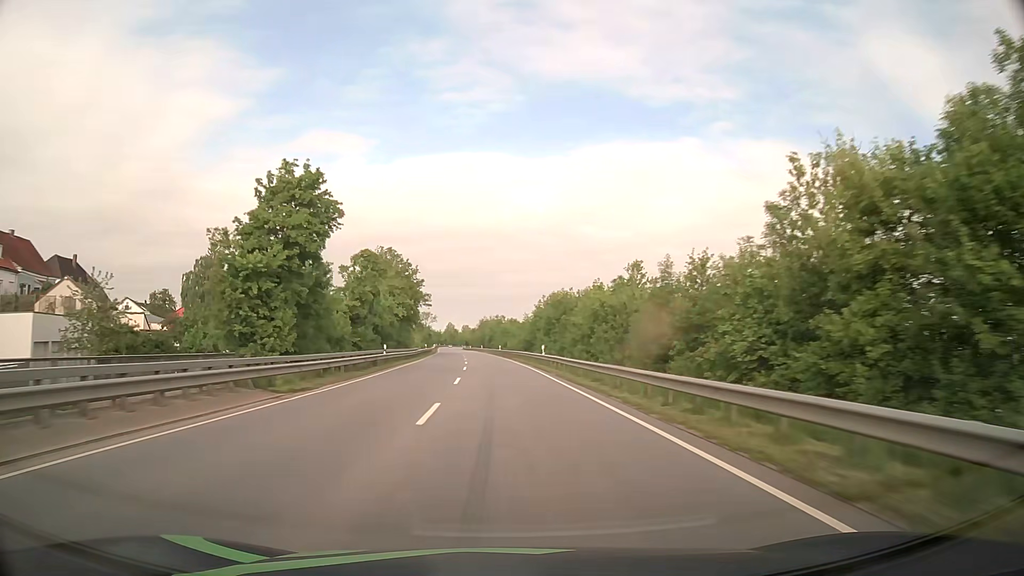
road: primary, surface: asphalt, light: Day
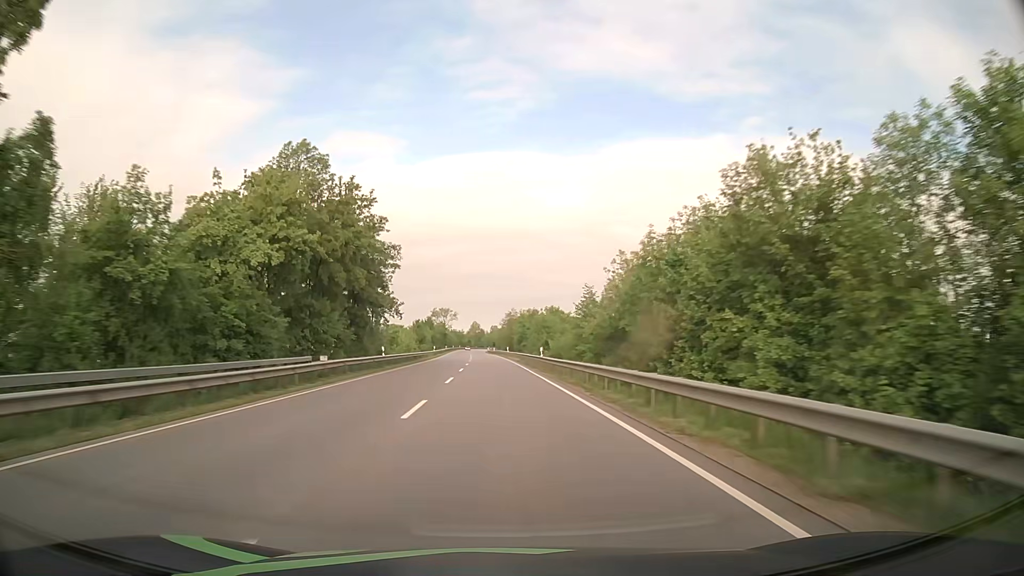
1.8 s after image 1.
(-1.2, +48.1) m; -3°
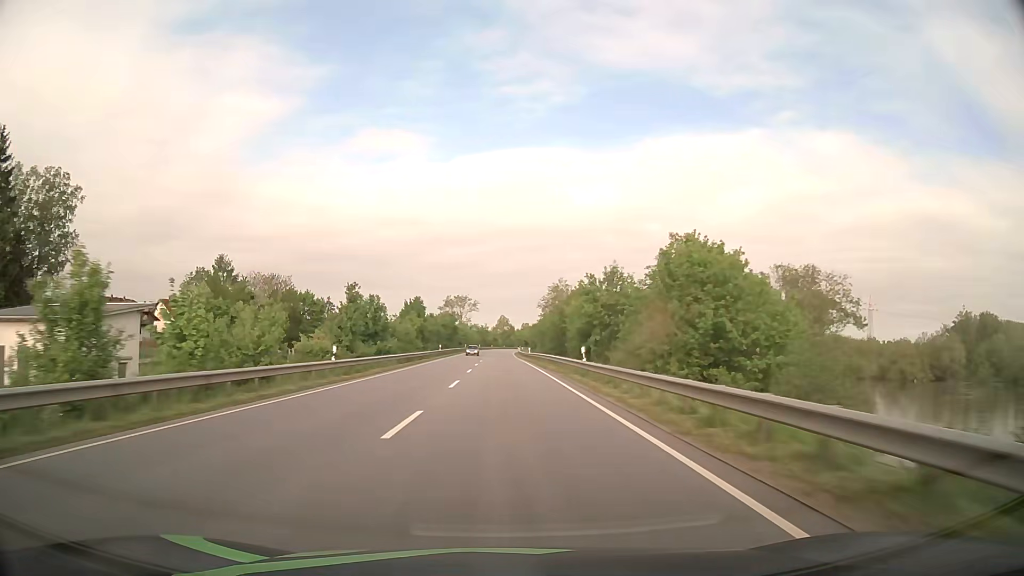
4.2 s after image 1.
(-1.5, +64.1) m; -3°
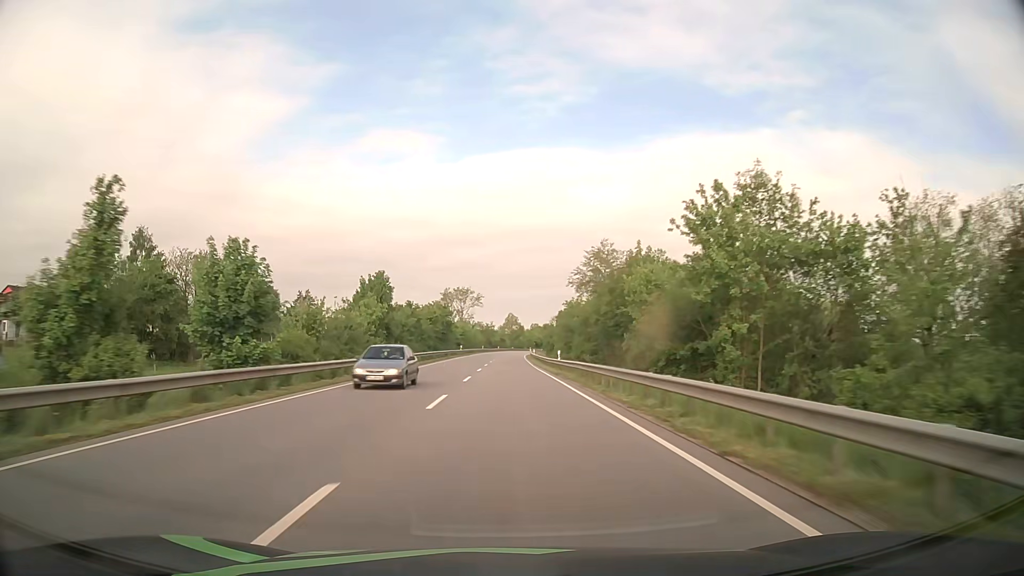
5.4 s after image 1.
(-0.2, +32.1) m; -1°
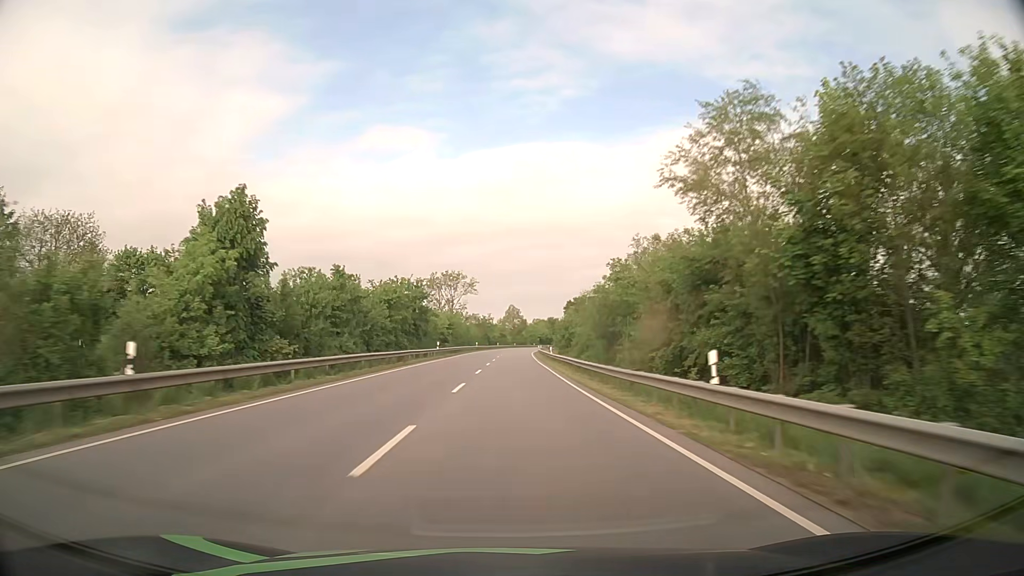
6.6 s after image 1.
(-0.1, +32.1) m; 0°
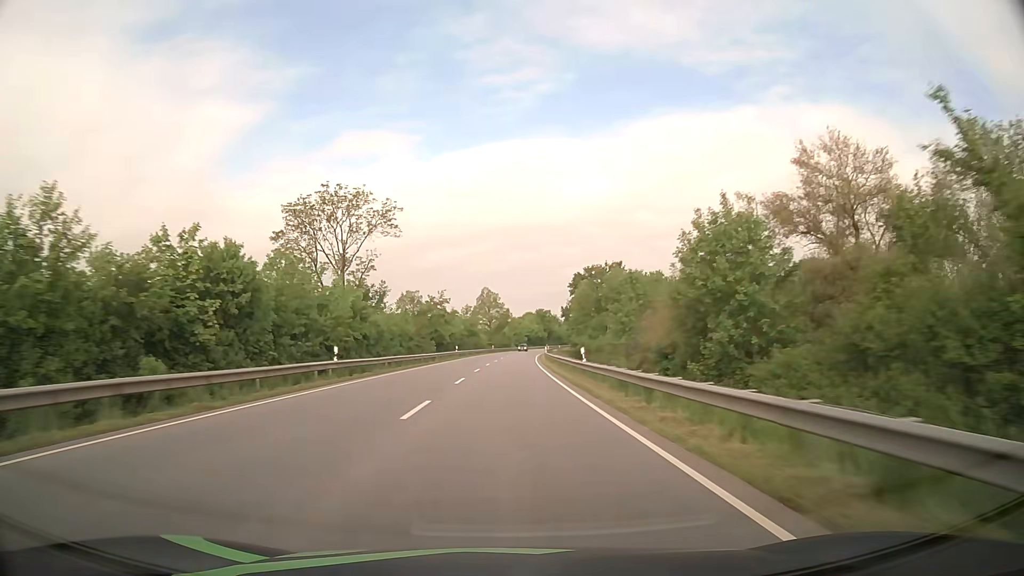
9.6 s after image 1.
(+1.3, +80.3) m; +2°
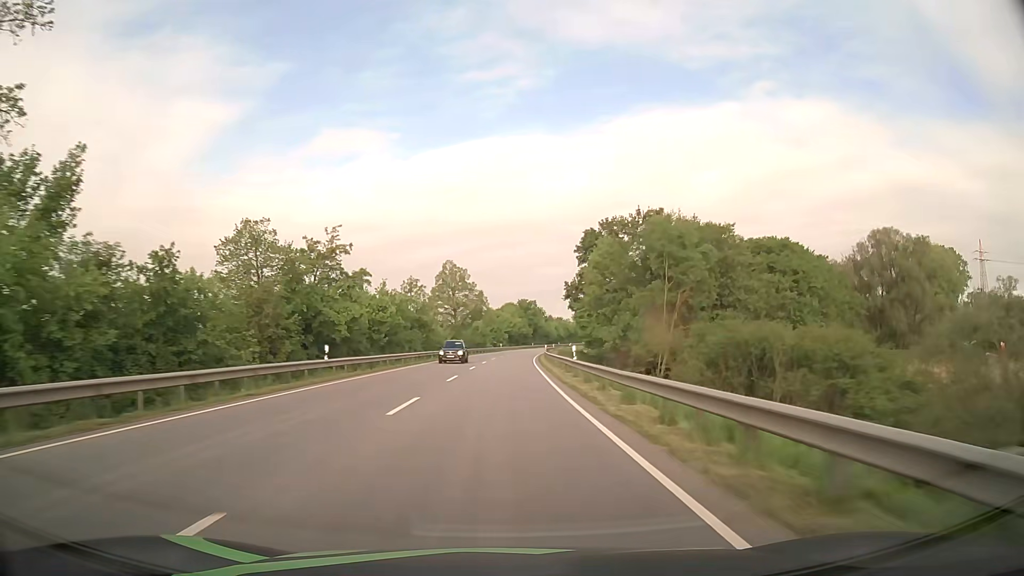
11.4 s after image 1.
(+0.7, +48.2) m; +2°
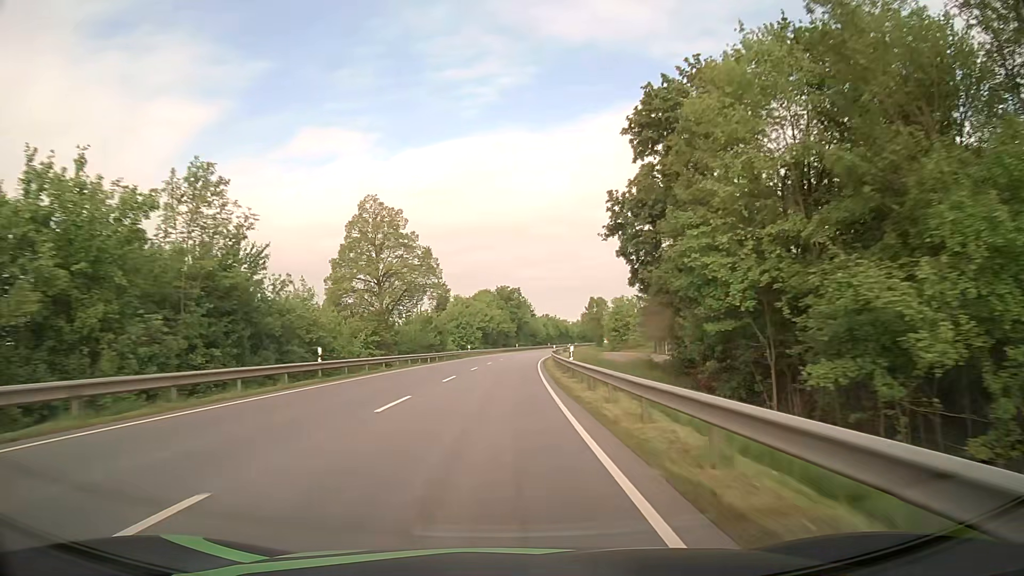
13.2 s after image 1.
(+0.7, +48.2) m; +2°
(0, +10) (0, +20) (0, +30) (+1, +40) (+1, +50) (+2, +60) (+2, +70) (+3, +80) (+4, +90) (+5, +100) m
